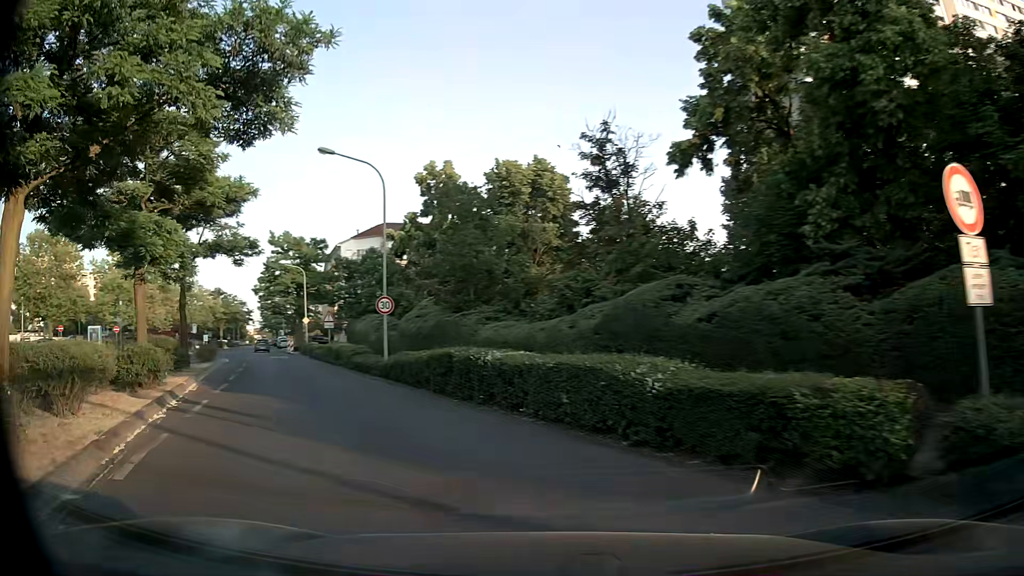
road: tertiary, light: Day
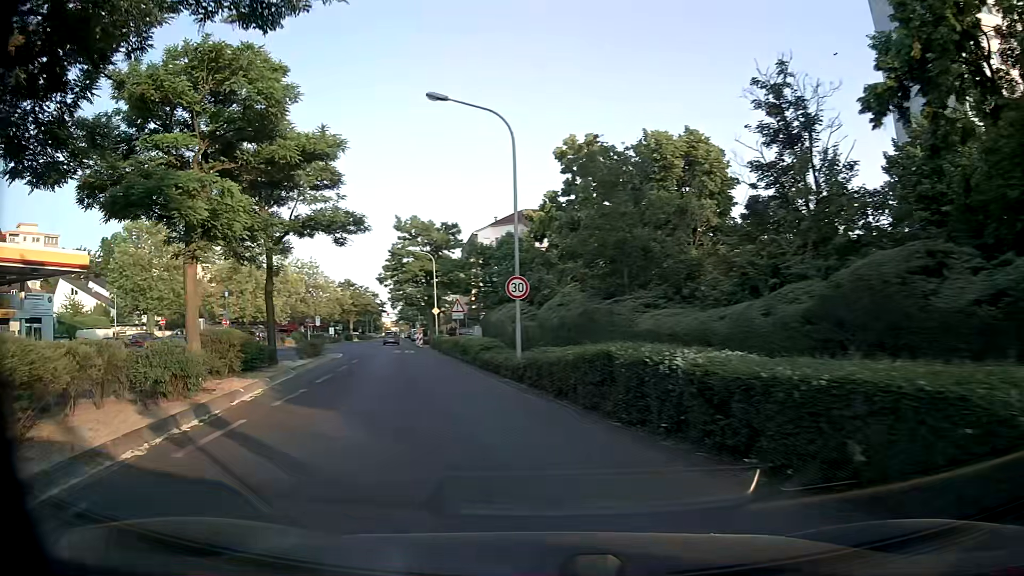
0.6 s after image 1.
(-0.6, +5.0) m; -12°
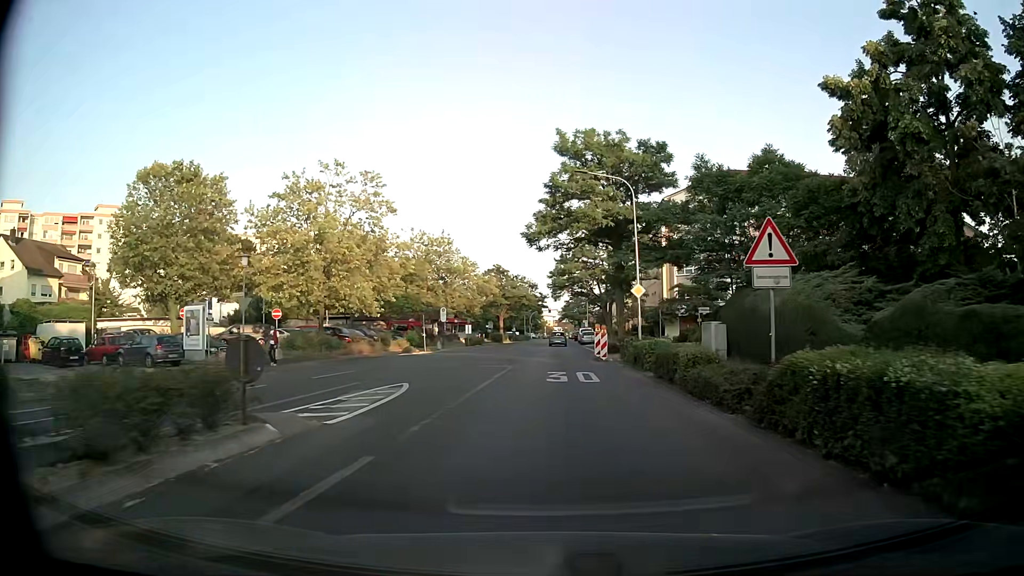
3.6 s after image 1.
(-5.2, +25.0) m; -14°
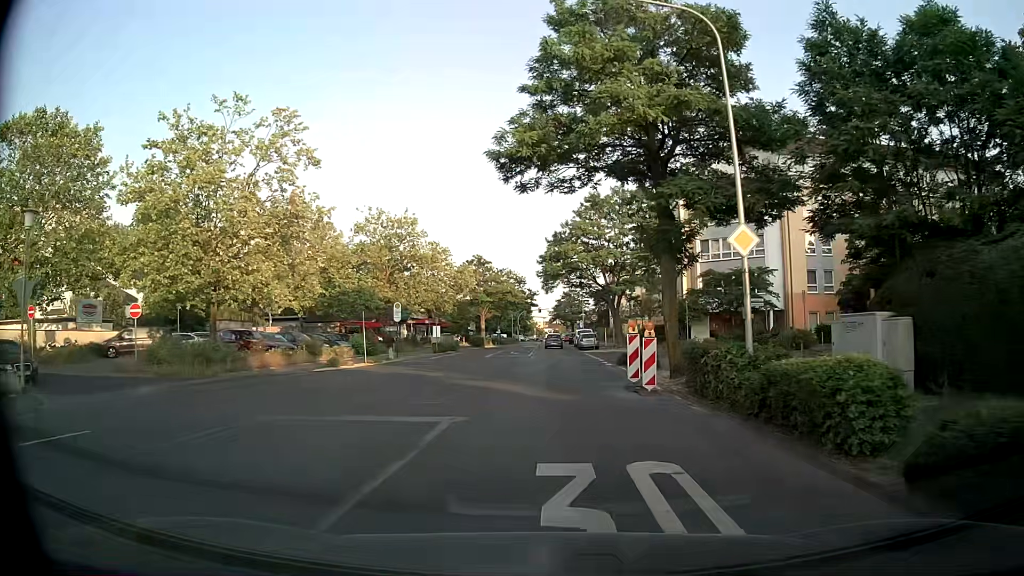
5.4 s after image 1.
(+0.1, +14.7) m; +1°
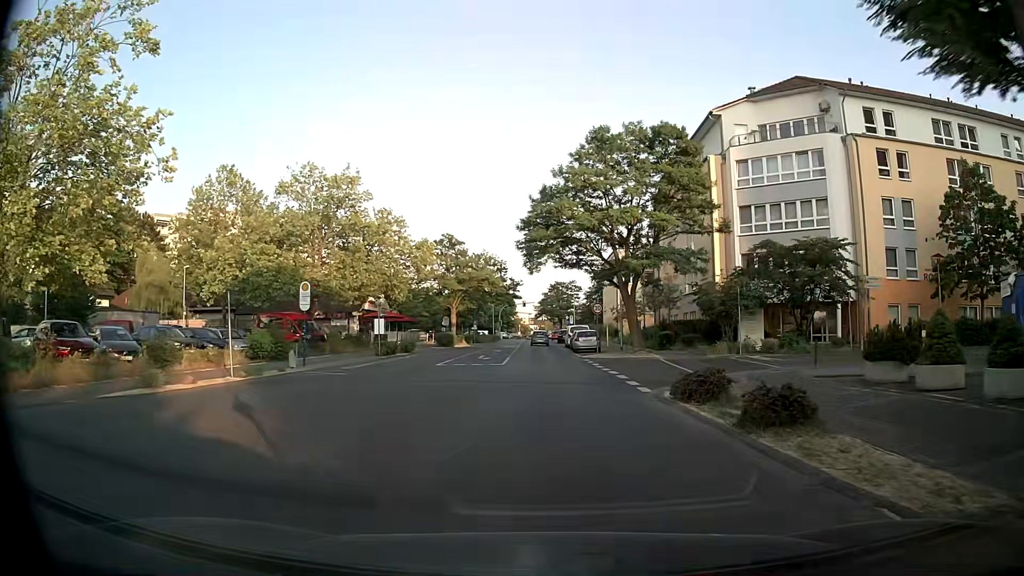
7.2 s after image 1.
(+0.1, +14.8) m; +1°
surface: asphalt
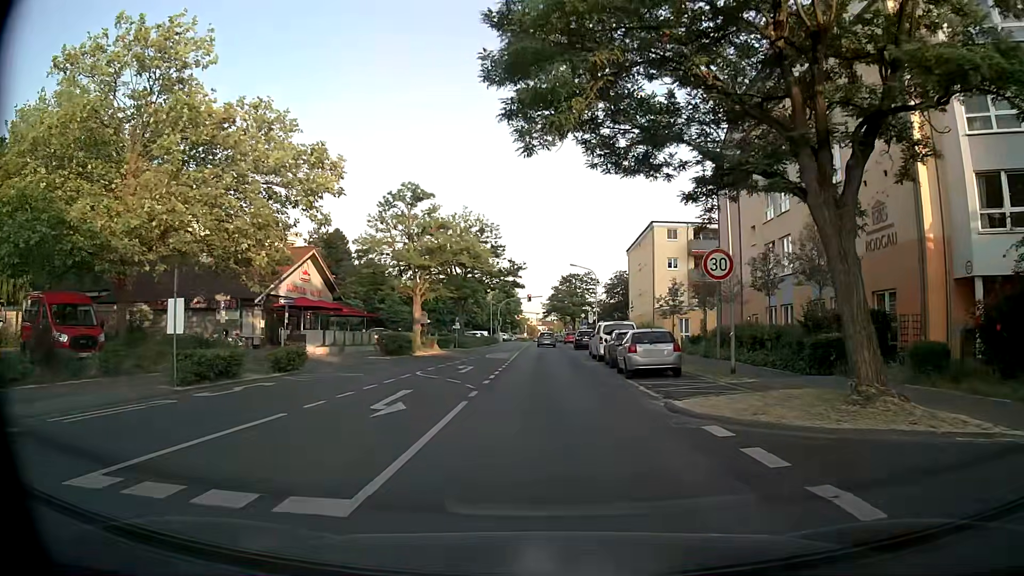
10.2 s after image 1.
(-0.2, +23.4) m; -1°
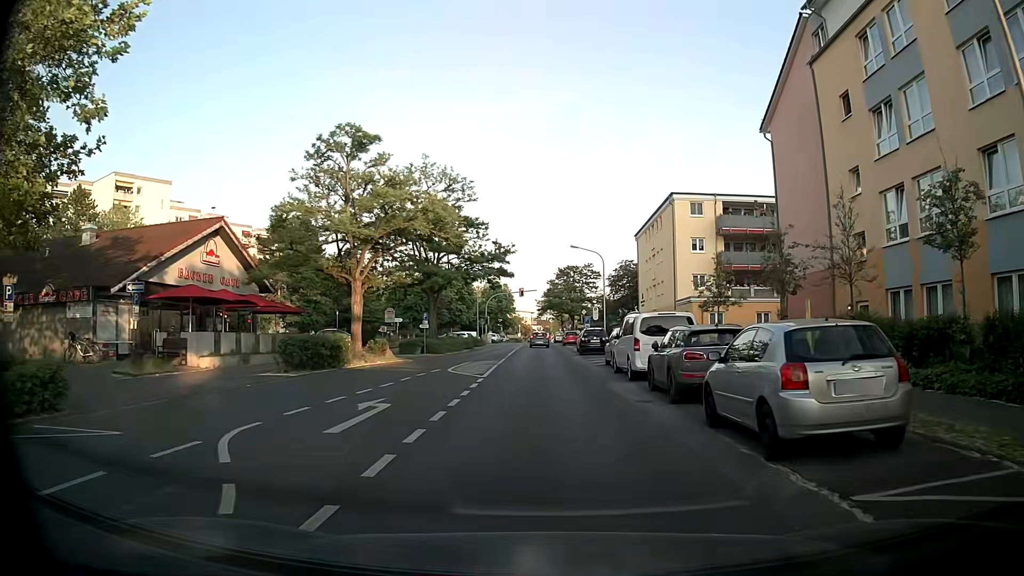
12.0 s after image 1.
(0.0, +13.2) m; 0°
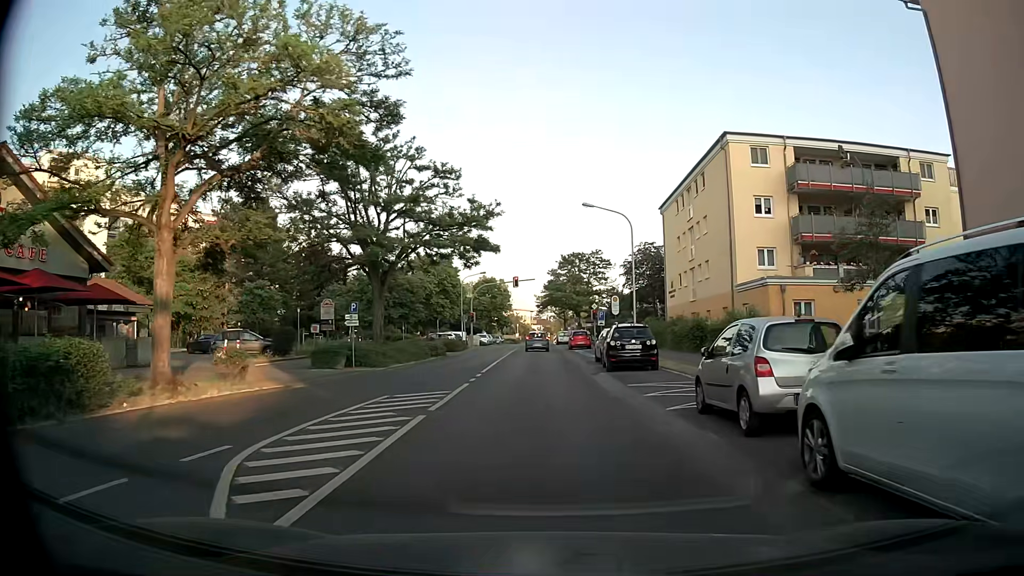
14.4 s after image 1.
(0.0, +16.6) m; -1°
(0, +10) (0, +20) (0, +30) (0, +40) (0, +50) (0, +60) (0, +70) (0, +80) (0, +90) (+1, +100) m
